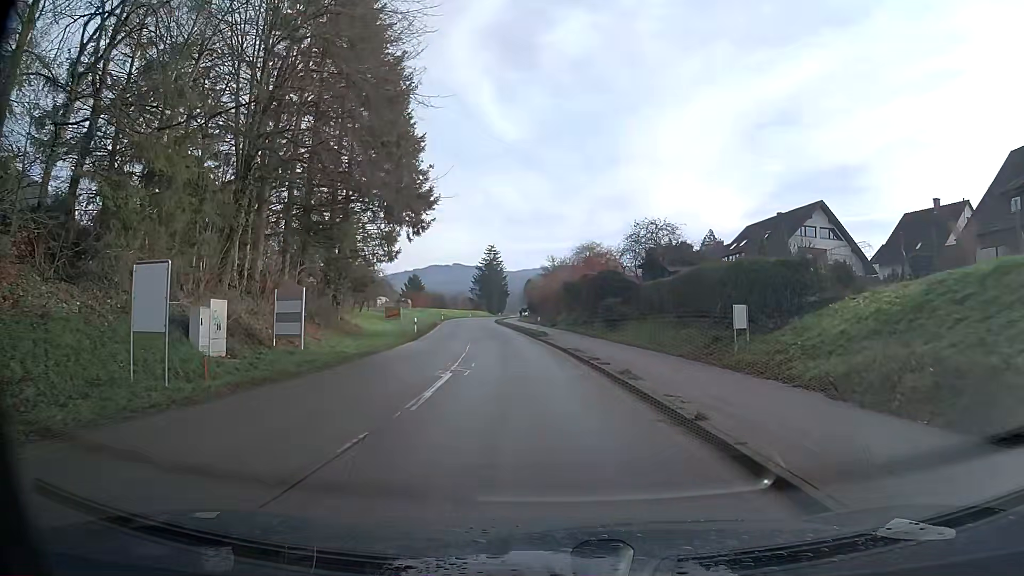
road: secondary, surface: asphalt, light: Day
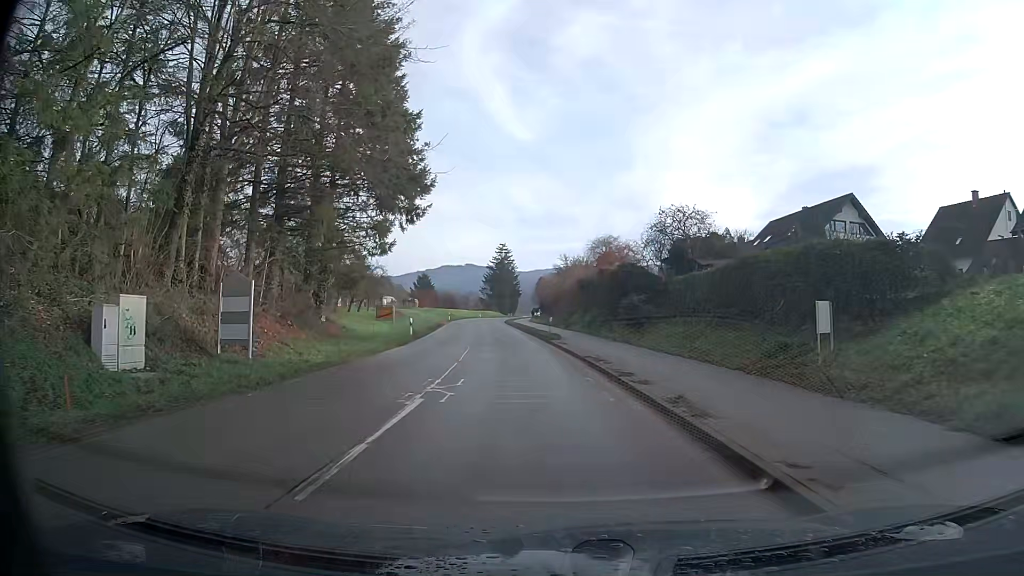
(-0.1, +5.0) m; -1°
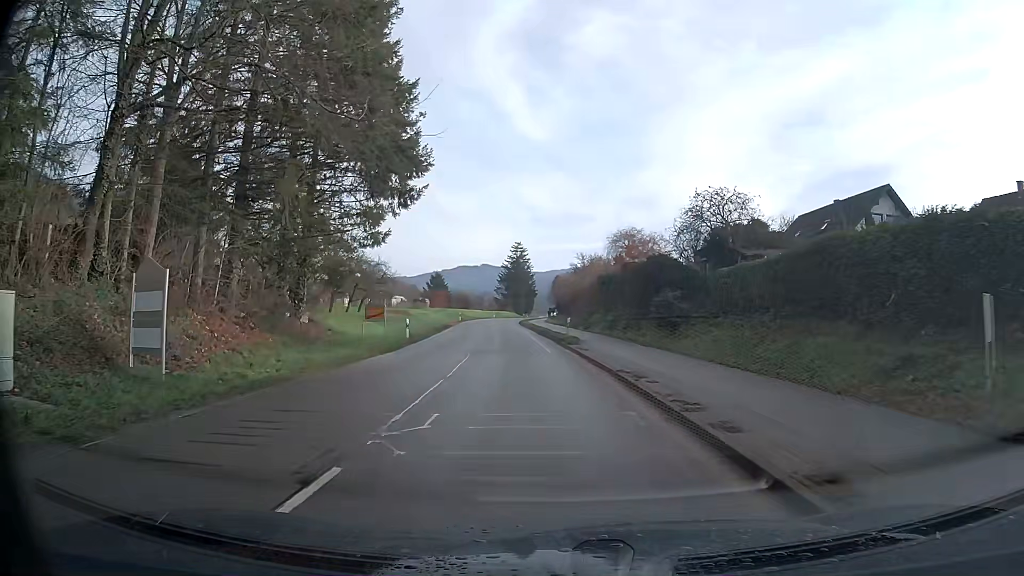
(-0.1, +5.1) m; -1°
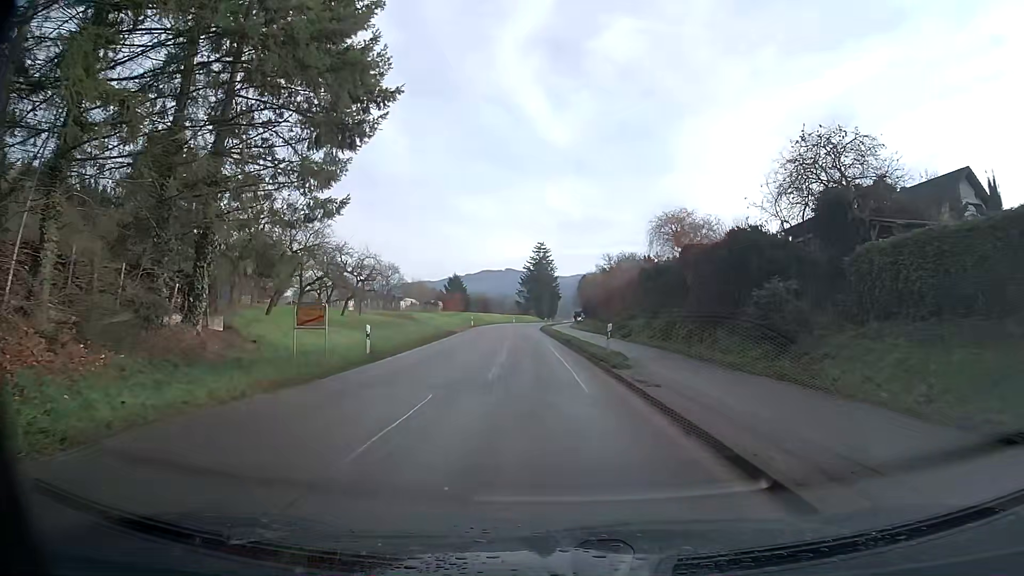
(-0.2, +11.0) m; -2°
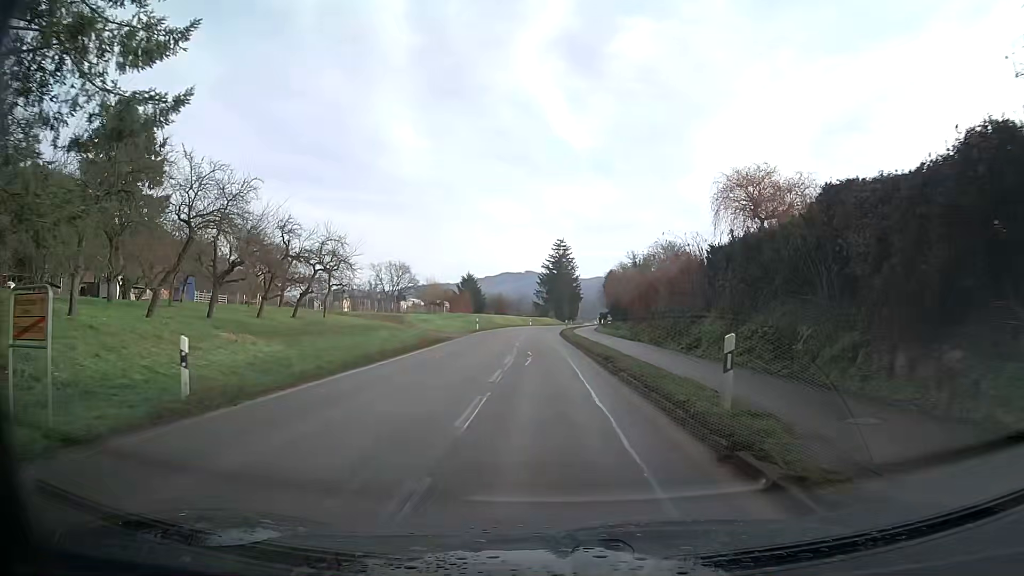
(-0.1, +12.7) m; -1°
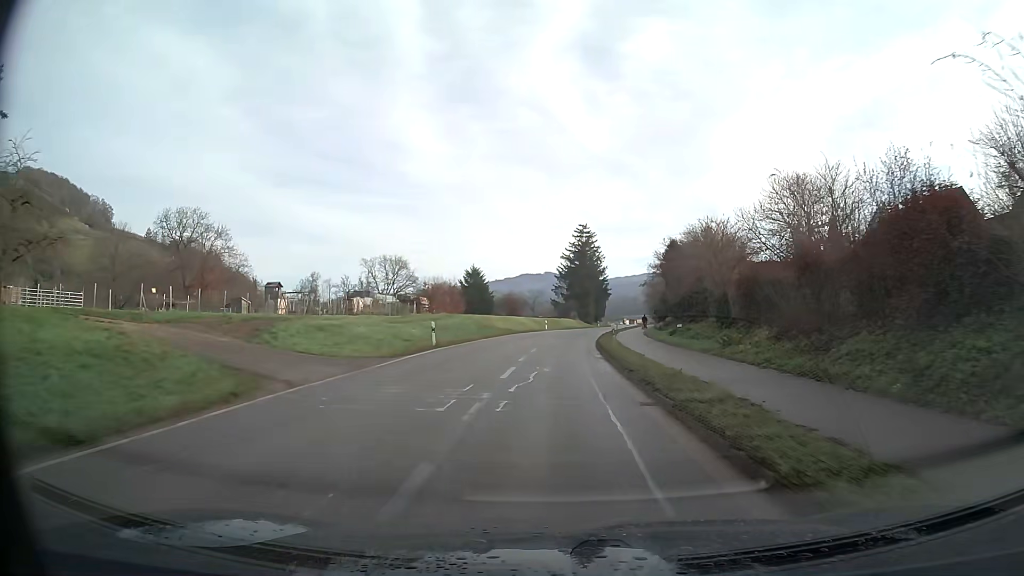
(-0.6, +29.5) m; -2°
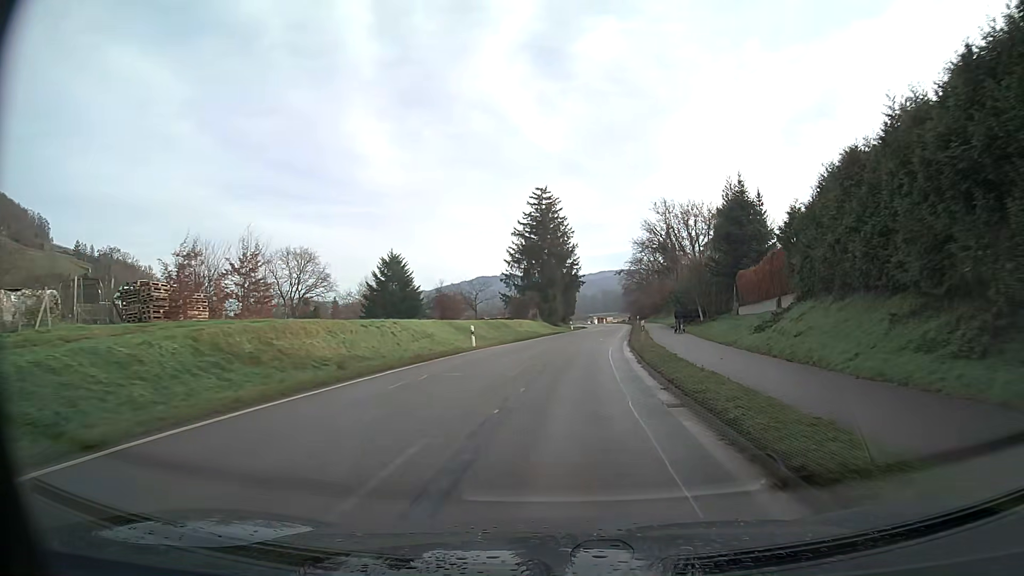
(+1.2, +41.5) m; +4°
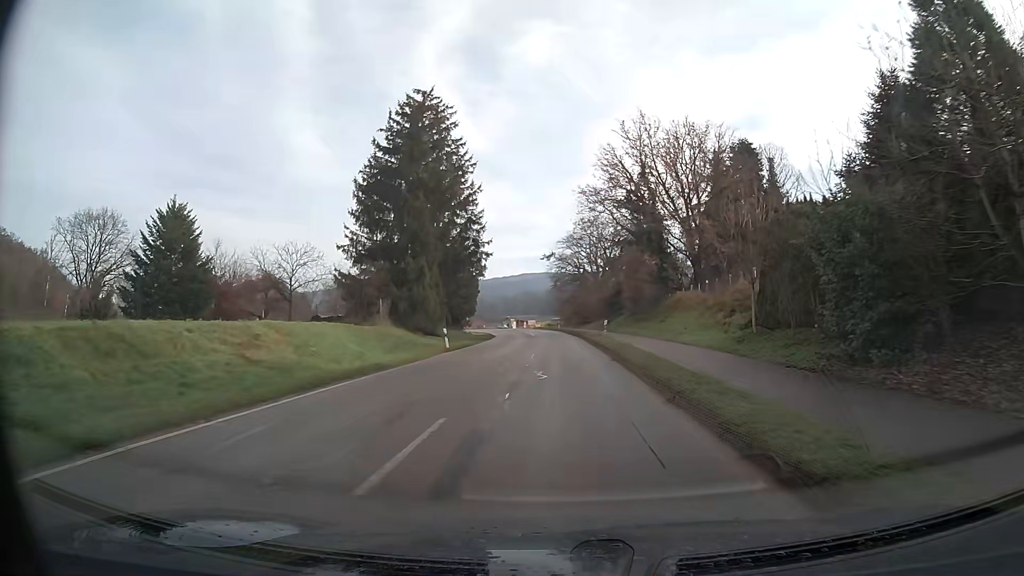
(+3.1, +46.1) m; +6°
